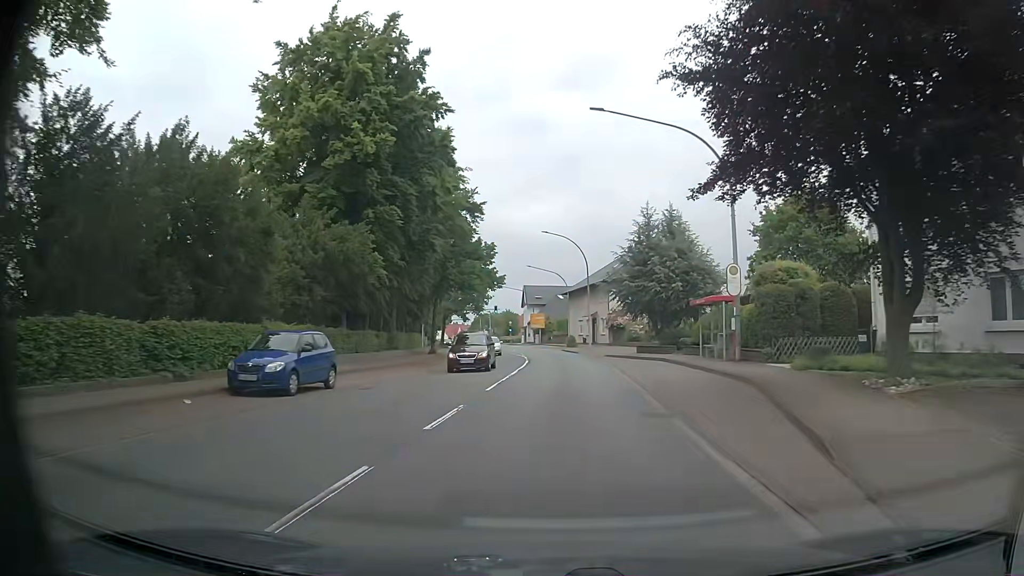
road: primary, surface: asphalt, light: Day
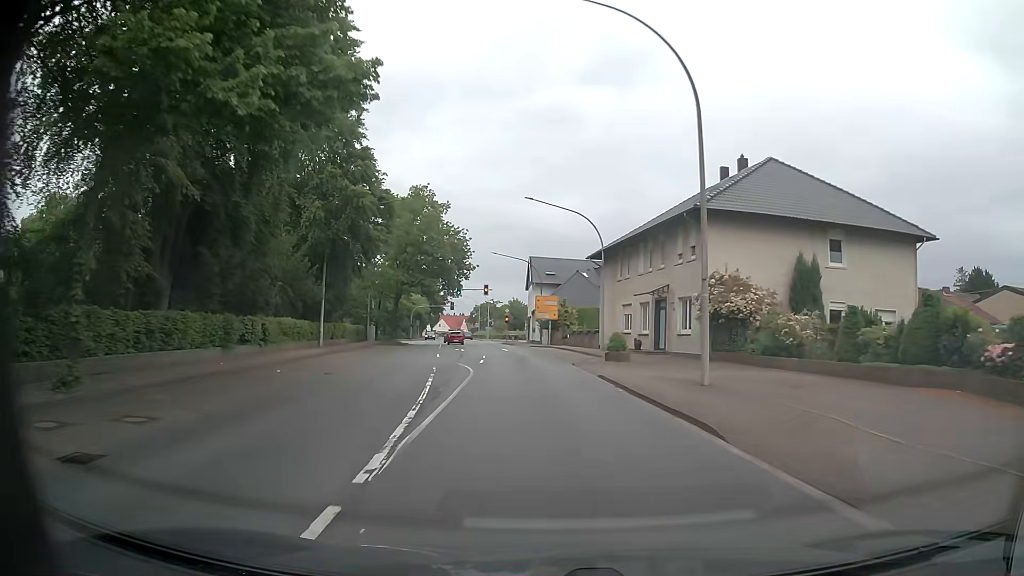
(+0.3, +40.3) m; -1°
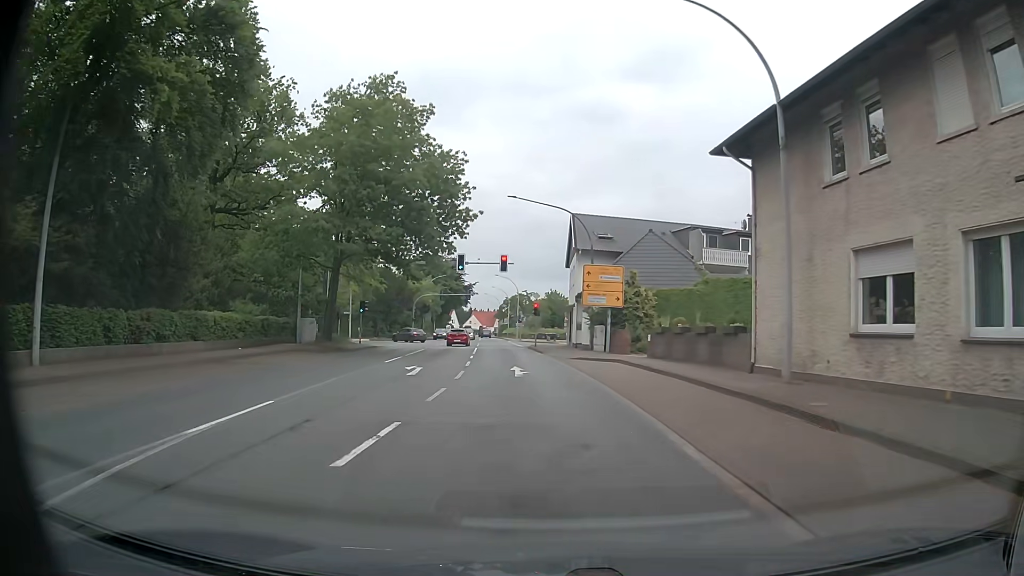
(-0.8, +29.1) m; -3°
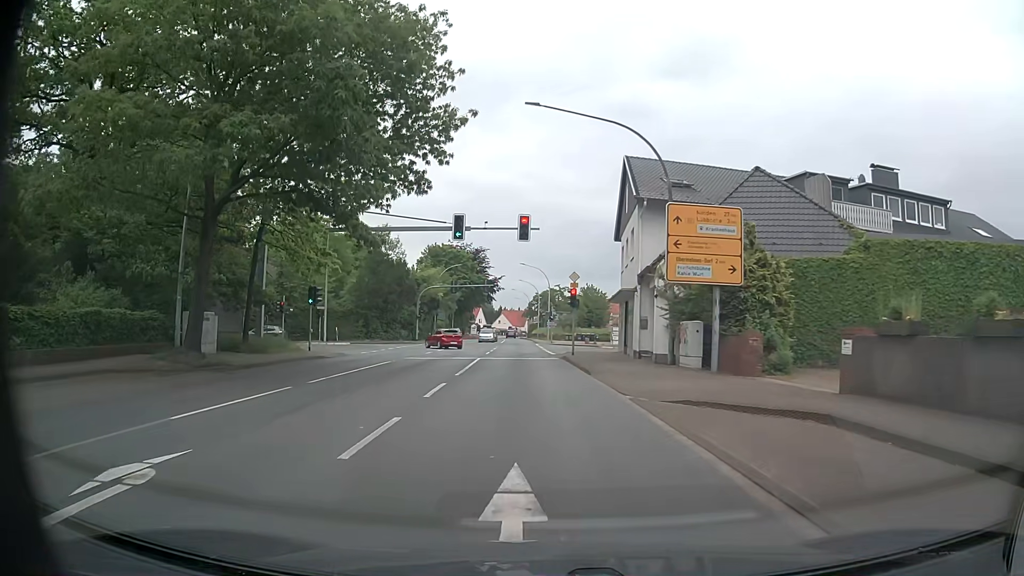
(-0.4, +17.7) m; -3°
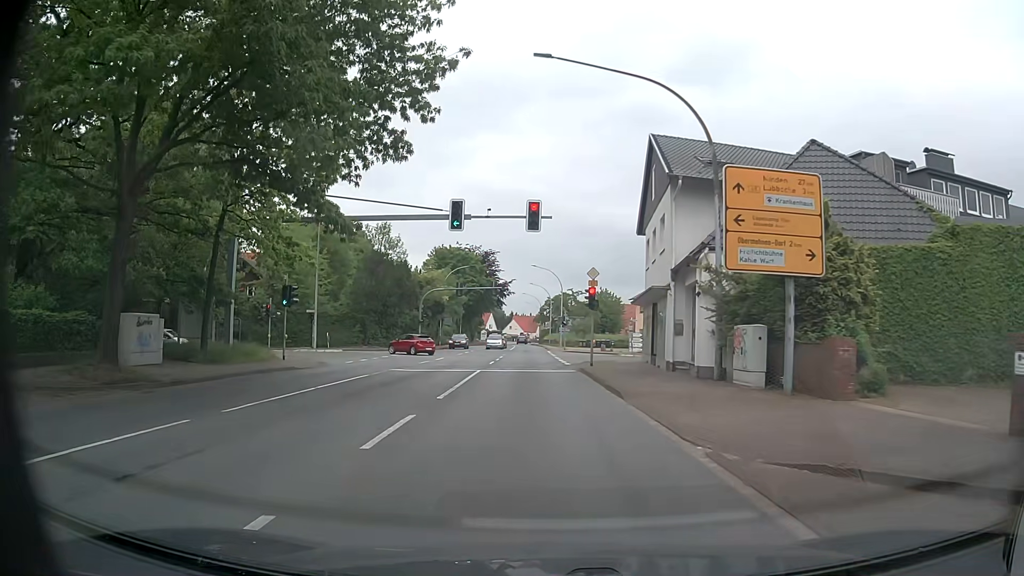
(-0.1, +5.1) m; -1°
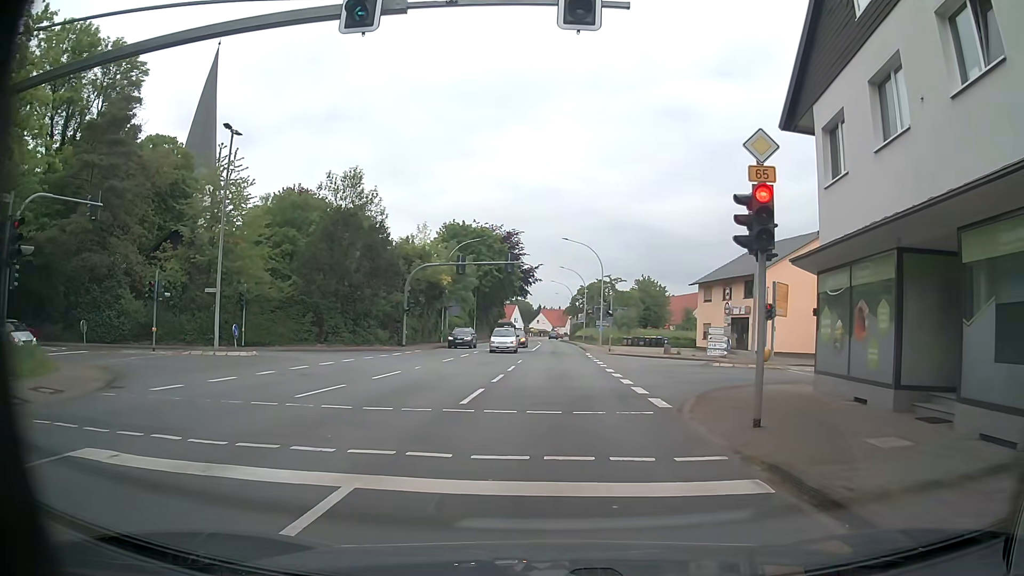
(-0.5, +19.0) m; -3°
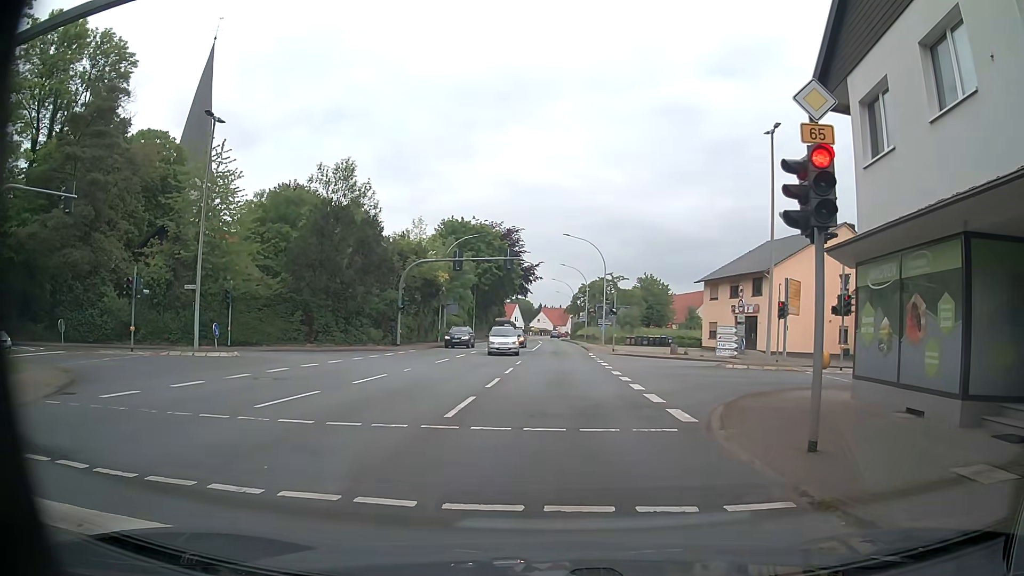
(0.0, +1.9) m; +1°
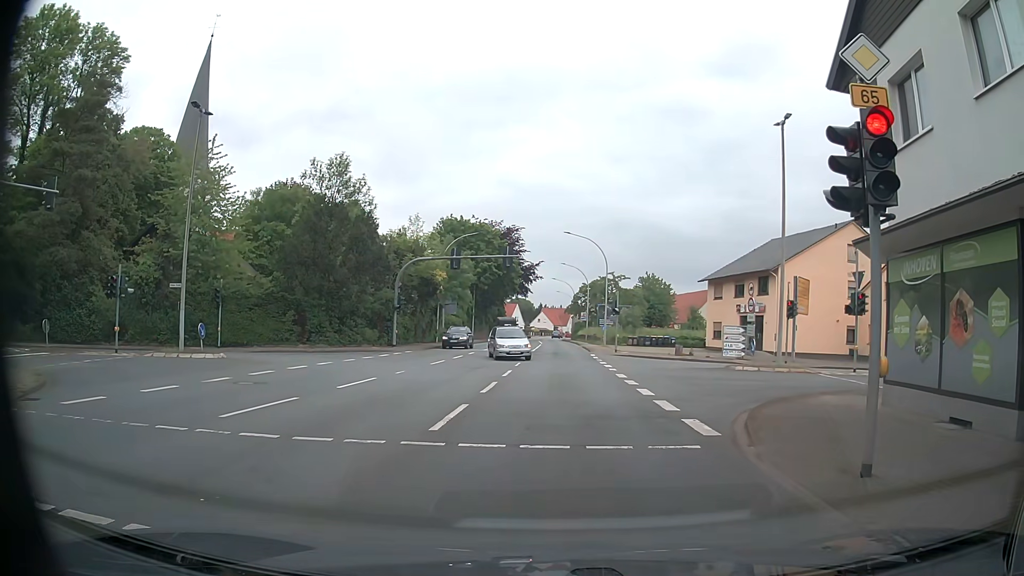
(0.0, +1.2) m; 0°
(0, +10) (0, +20) (0, +30) (0, +40) (0, +50) (0, +60) (0, +70) (0, +80) (0, +90) (0, +100) m
